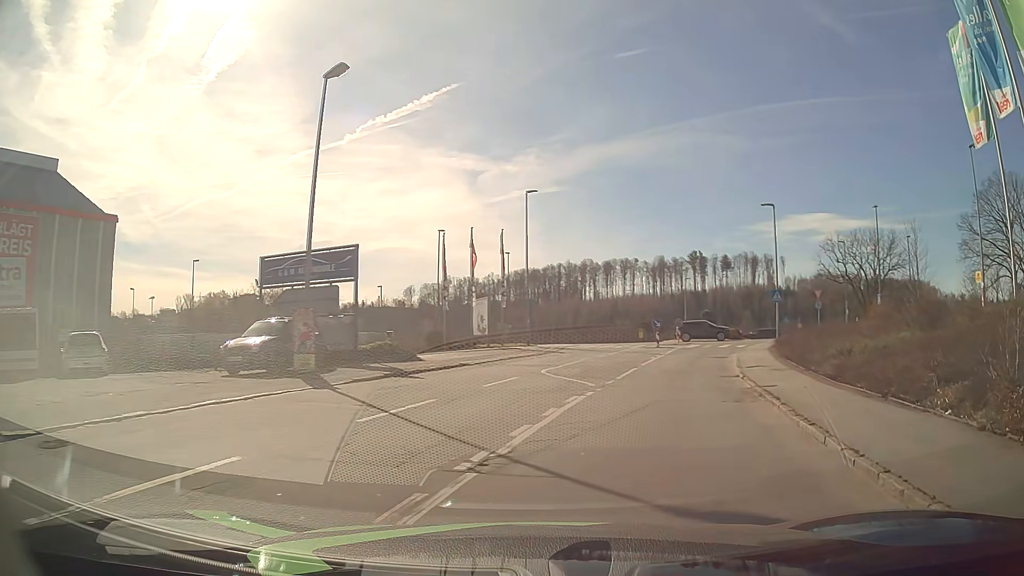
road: residential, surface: asphalt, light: Day
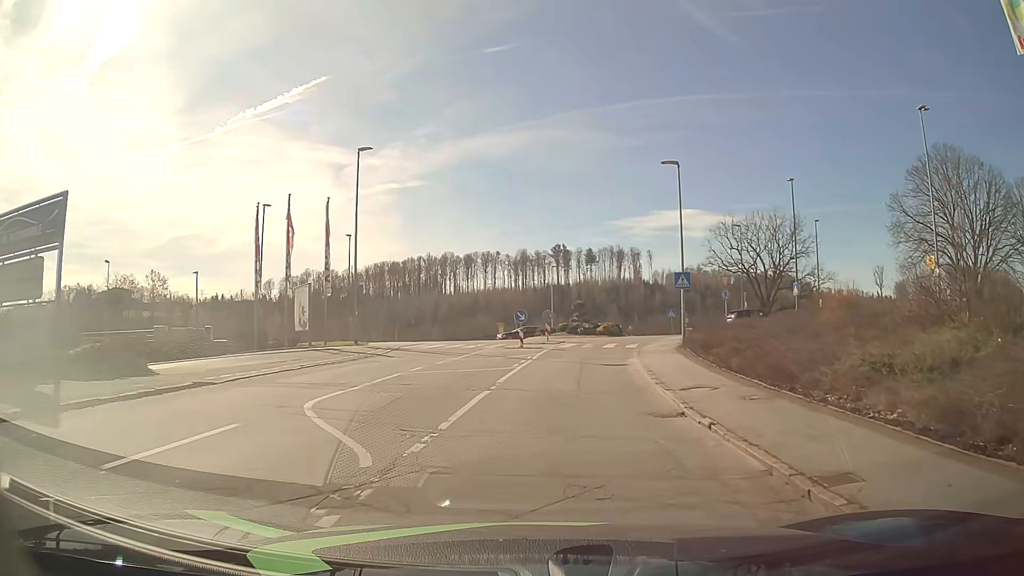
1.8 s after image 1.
(+1.3, +9.8) m; +12°
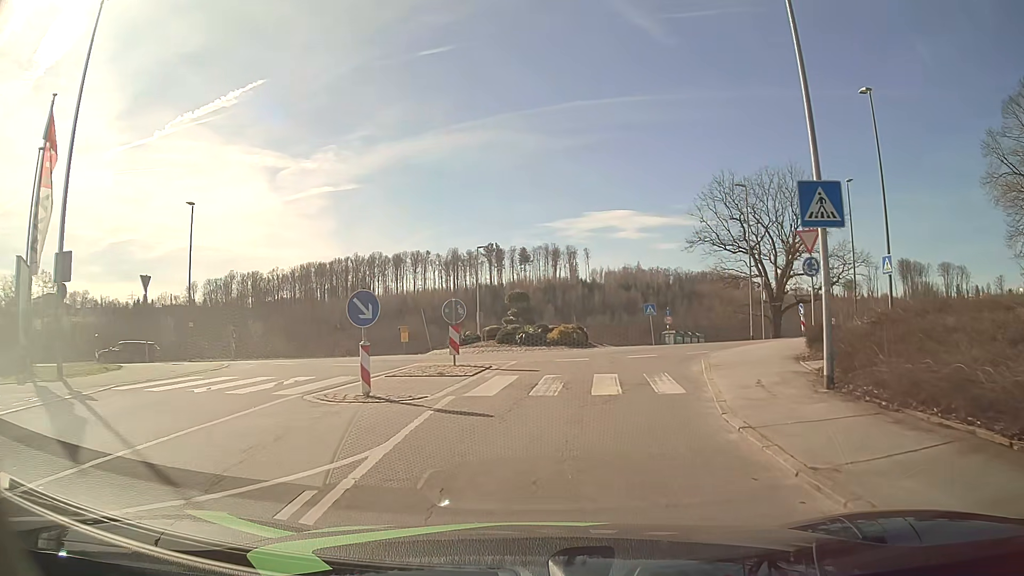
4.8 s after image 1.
(+0.6, +19.7) m; +5°
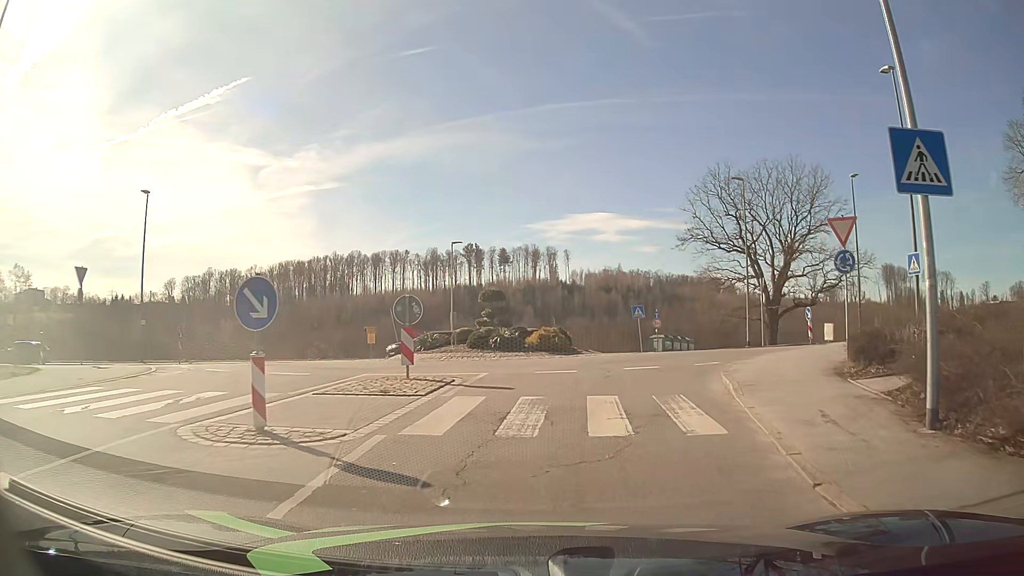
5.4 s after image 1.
(0.0, +3.5) m; 0°
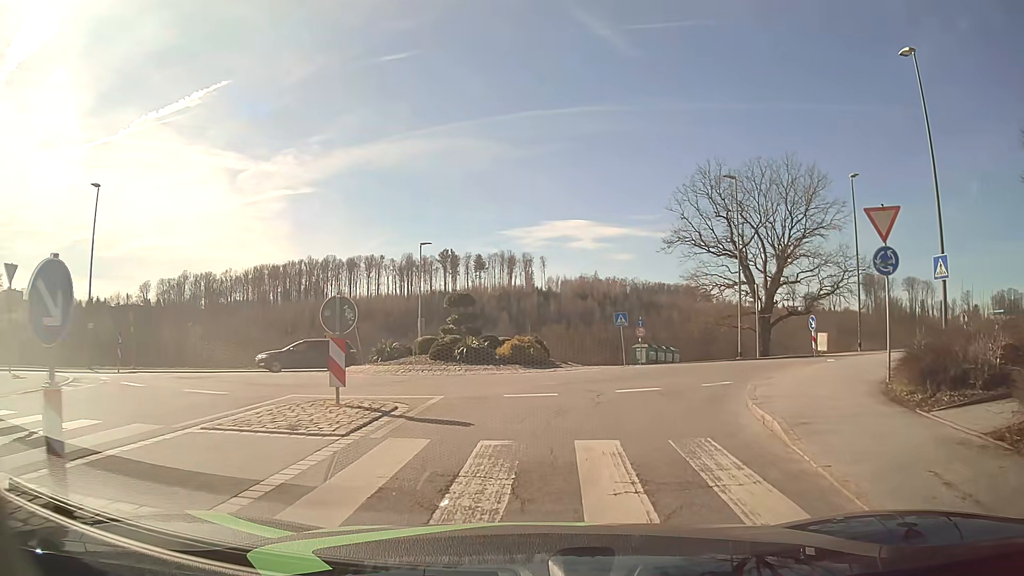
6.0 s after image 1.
(+0.1, +3.2) m; +3°
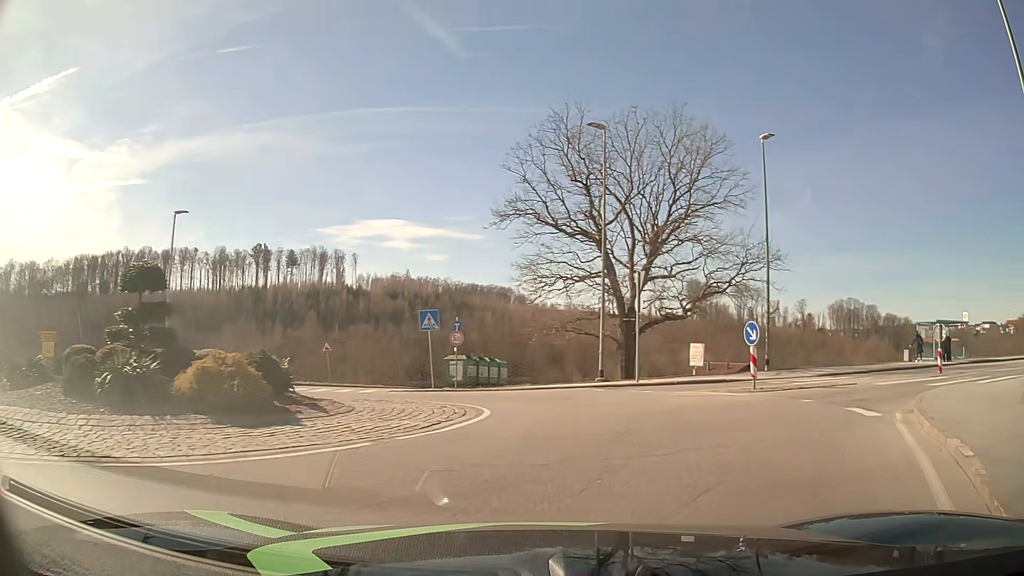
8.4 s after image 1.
(+1.2, +11.6) m; +16°
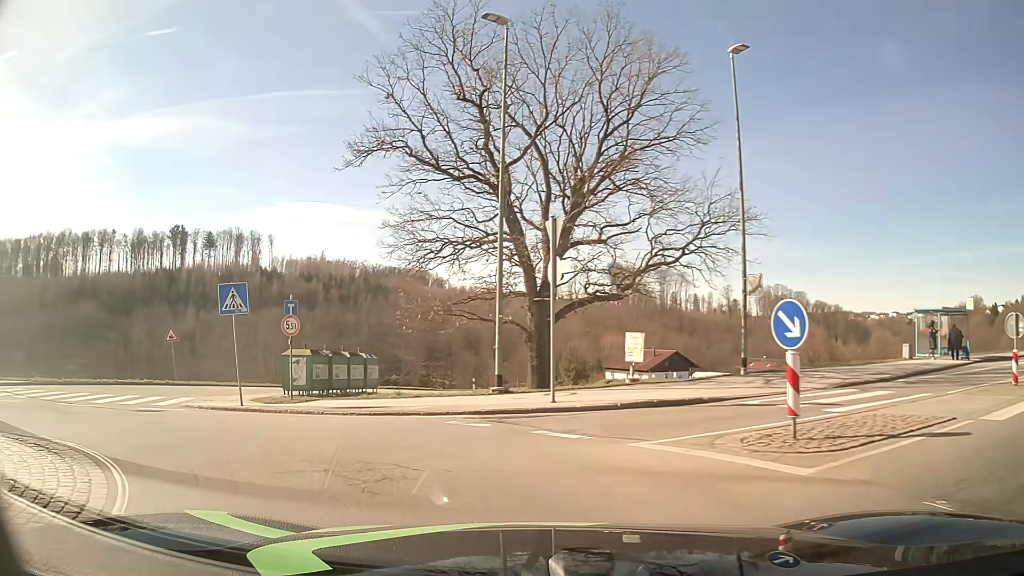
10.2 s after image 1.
(+1.3, +9.1) m; +7°
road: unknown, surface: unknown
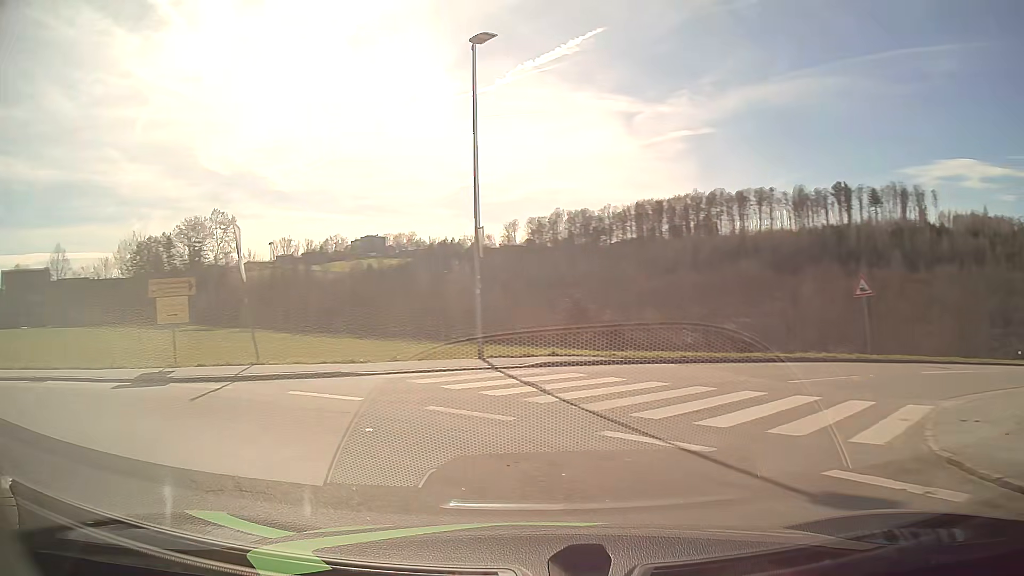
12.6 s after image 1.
(-4.8, +10.0) m; -57°
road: tertiary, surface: asphalt
(-5, +8) (-15, +9) (-24, +13) (-33, +17) (-42, +22) (-51, +27) (-59, +32) (-68, +37) (-77, +42) (-85, +47) m
